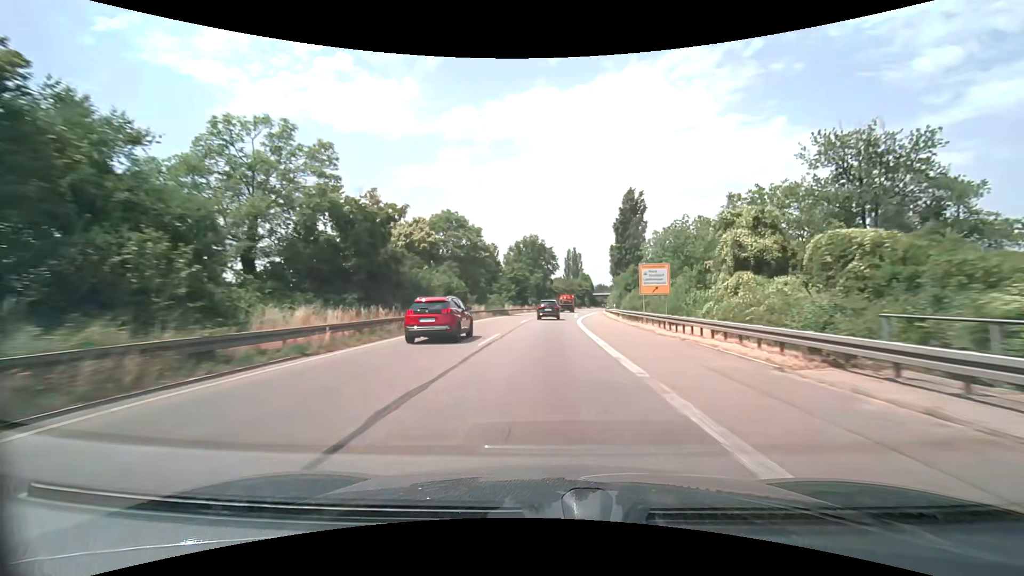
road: trunk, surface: asphalt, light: Day
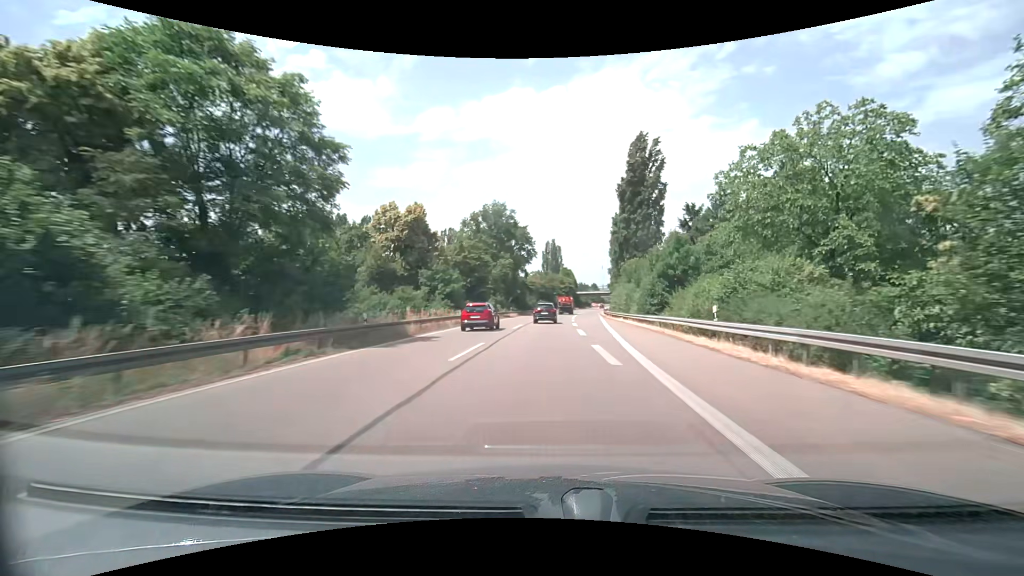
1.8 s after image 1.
(+1.0, +39.9) m; +2°
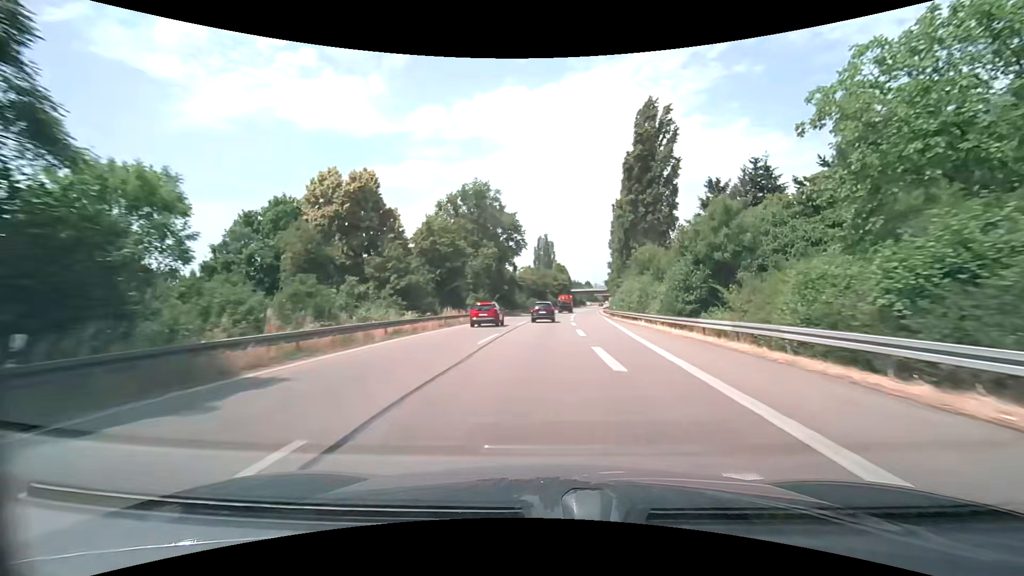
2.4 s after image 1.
(+0.1, +13.3) m; +1°
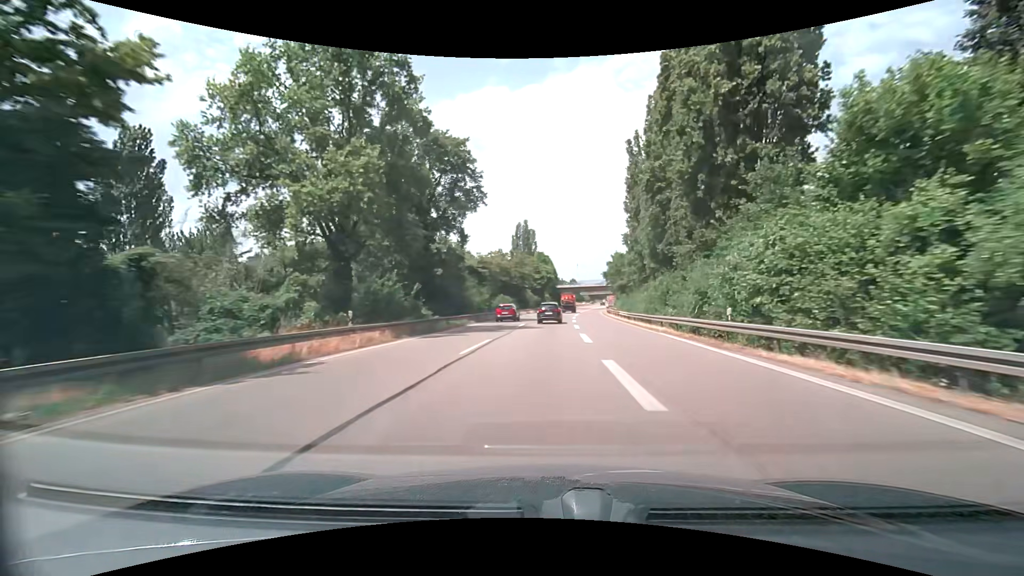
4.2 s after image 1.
(+0.7, +39.8) m; +2°
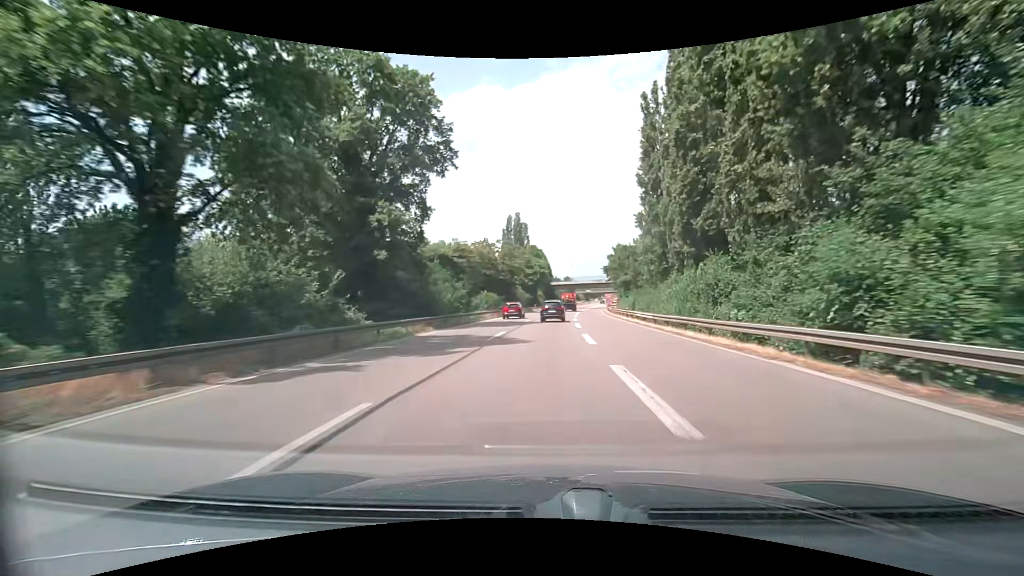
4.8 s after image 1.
(+0.1, +13.3) m; +1°
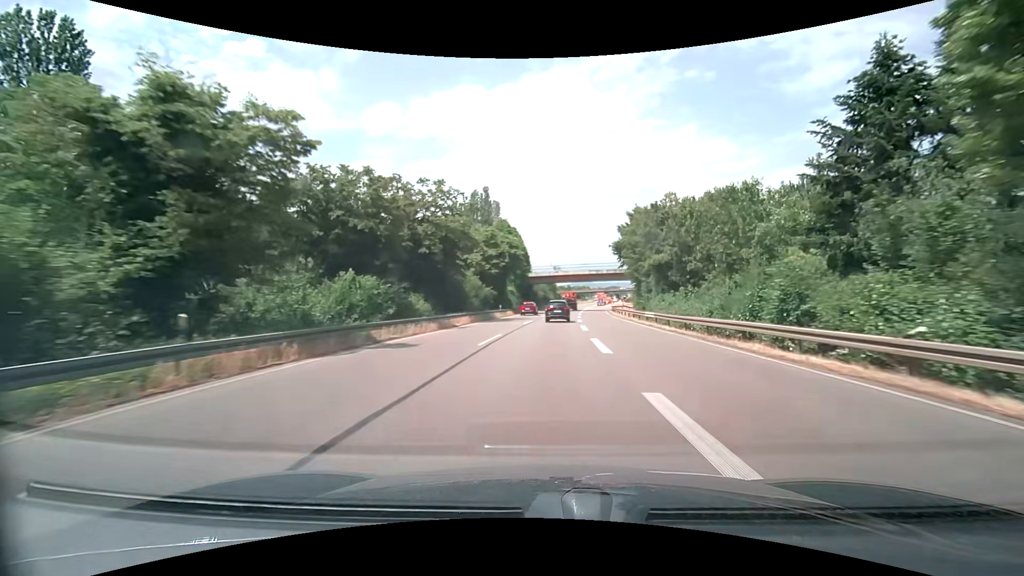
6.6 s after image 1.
(+0.8, +39.5) m; +2°
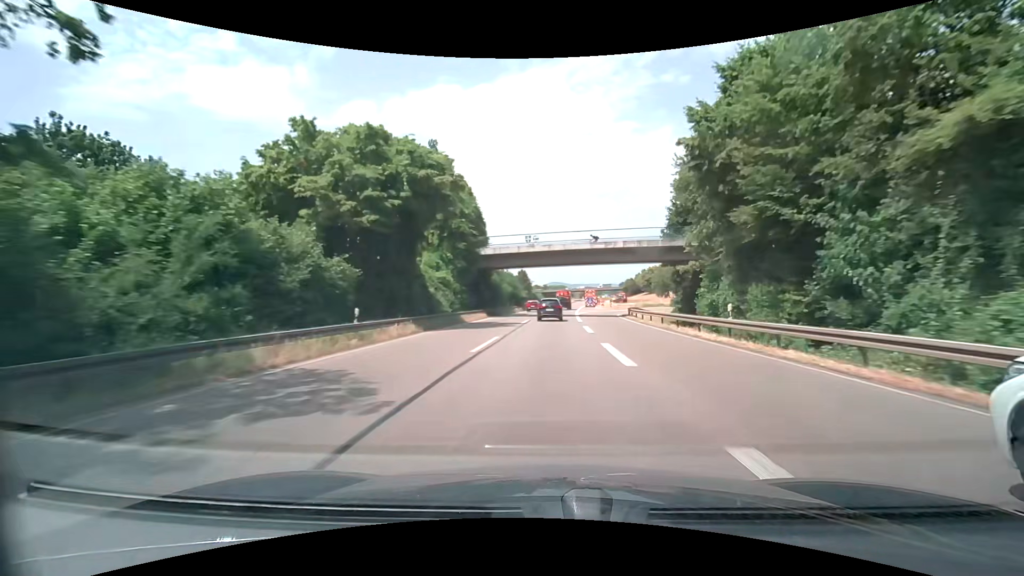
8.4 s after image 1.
(+0.7, +38.9) m; +3°
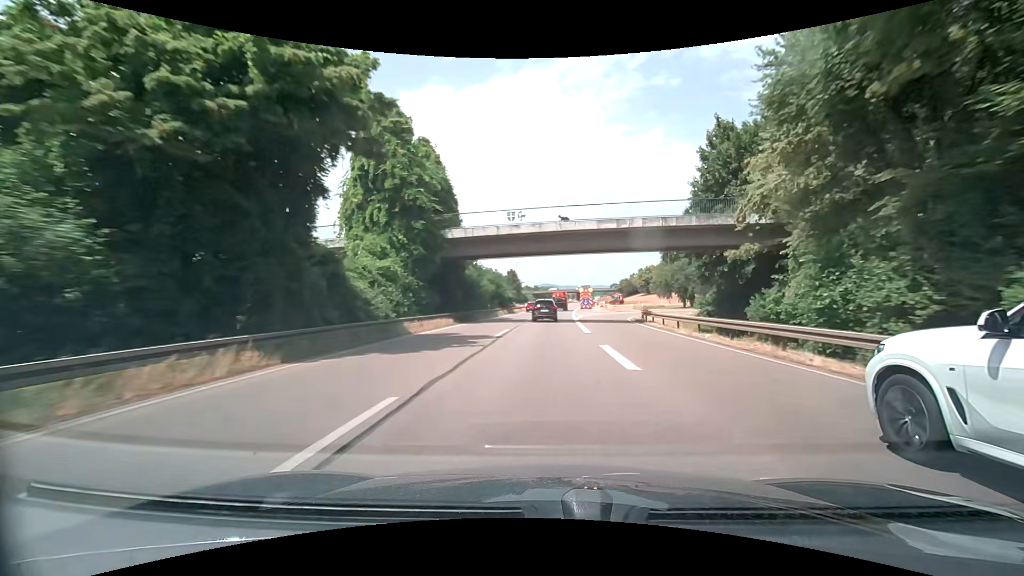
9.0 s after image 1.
(+0.1, +12.7) m; +1°
(0, +10) (0, +20) (+1, +30) (+1, +40) (+2, +50) (+2, +60) (+3, +70) (+3, +80) (+4, +90) (+5, +100) m
